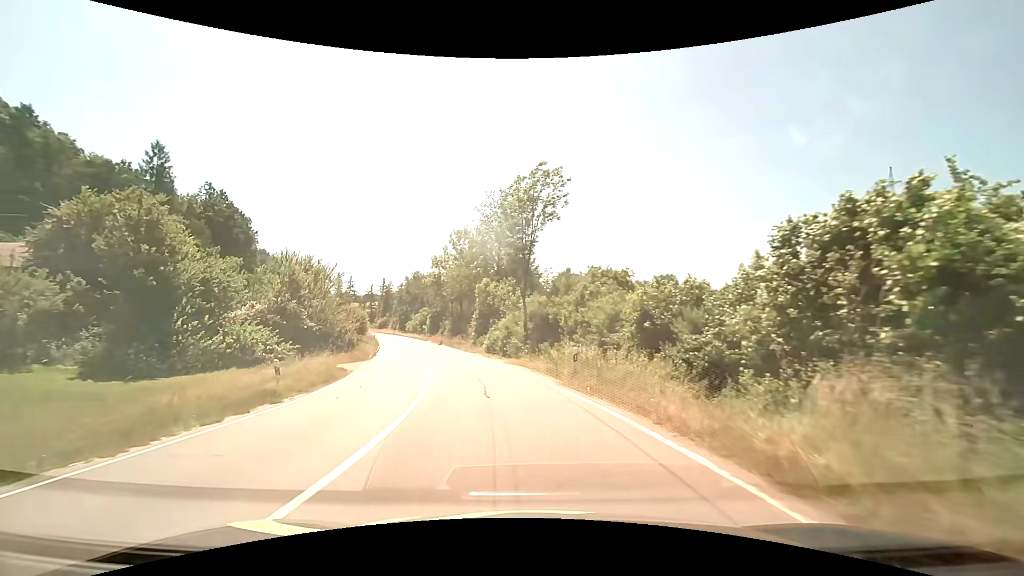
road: tertiary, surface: asphalt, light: Day
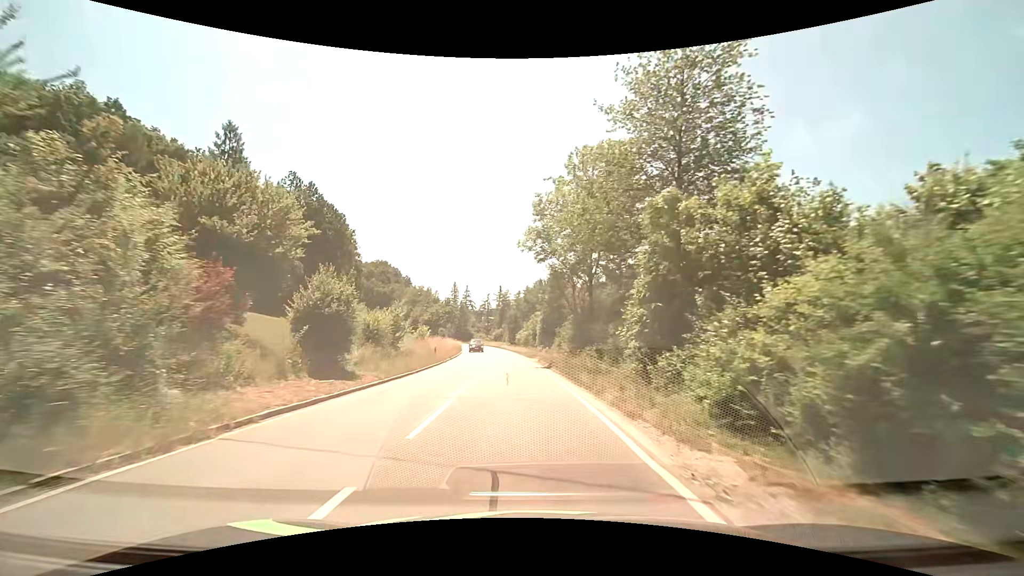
(-4.1, +29.7) m; -14°
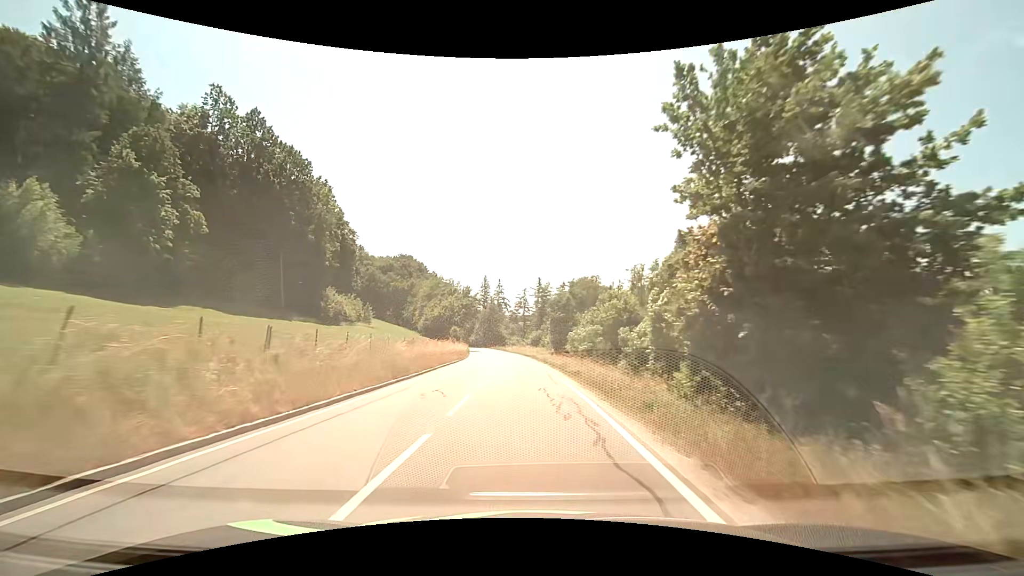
(-2.0, +40.6) m; -5°
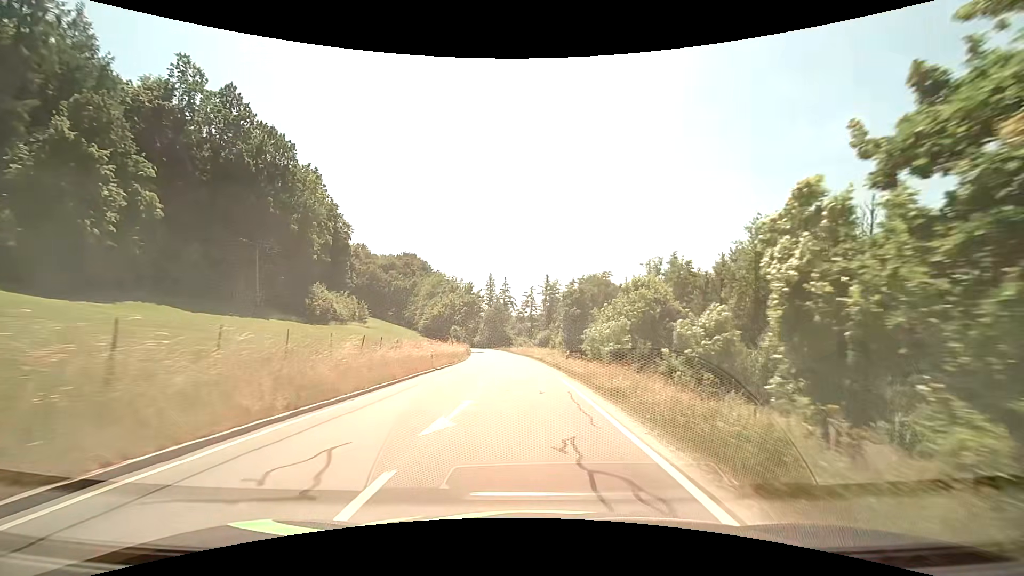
(-0.1, +8.4) m; -1°
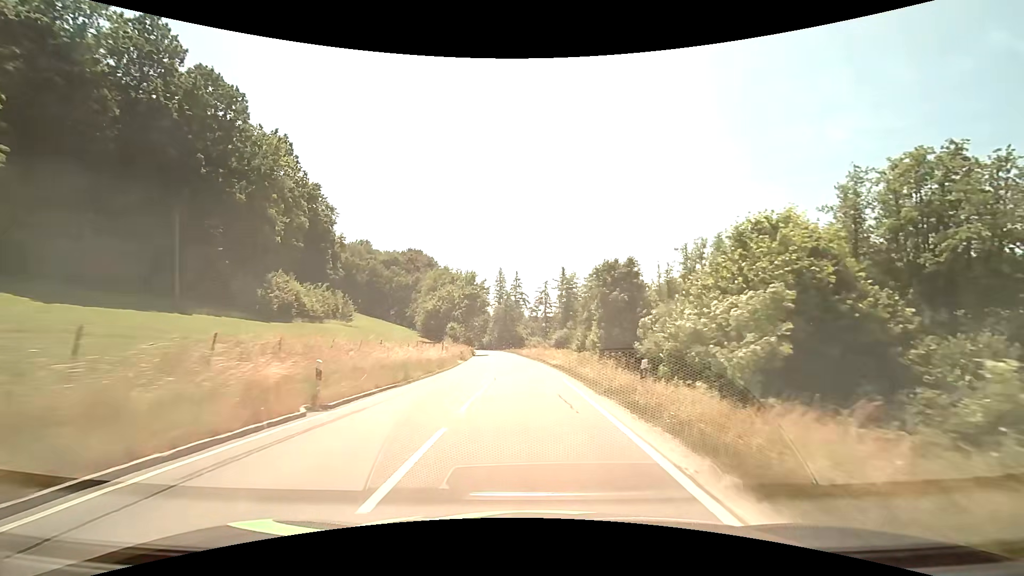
(-0.3, +17.0) m; -1°
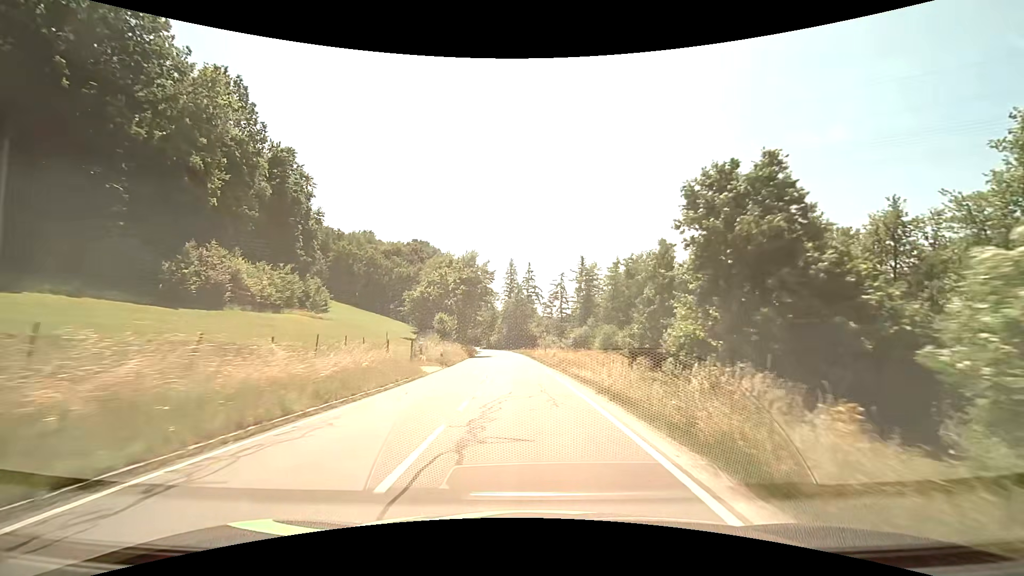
(-0.3, +17.3) m; -2°
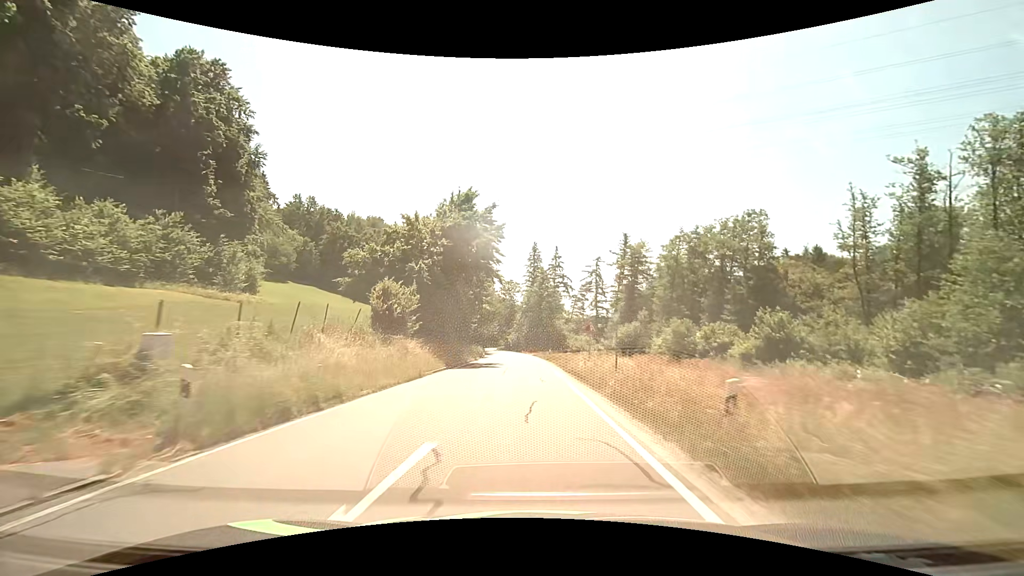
(-0.7, +26.8) m; -3°
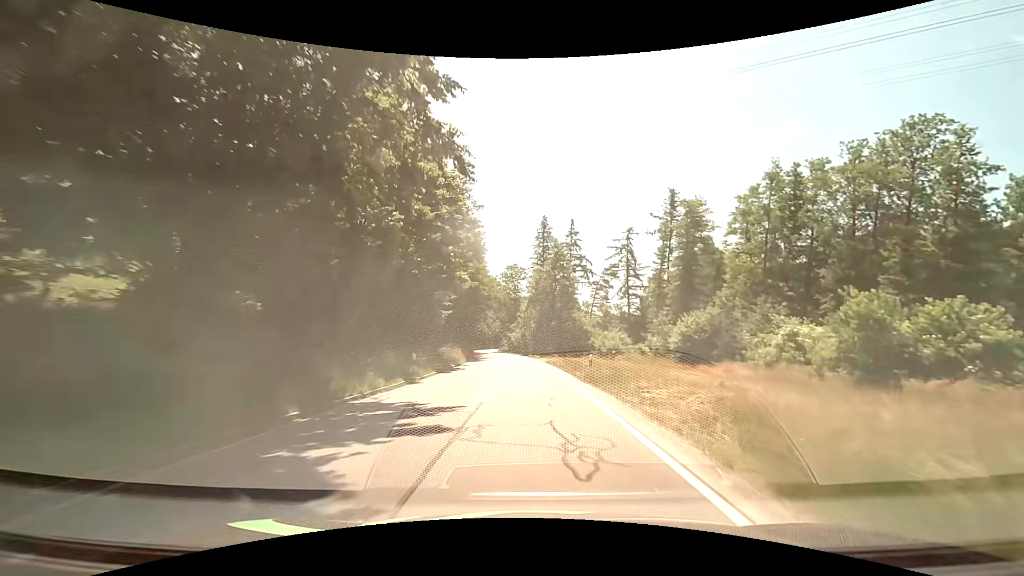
(-0.3, +27.6) m; -1°
(0, +10) (0, +20) (0, +30) (-1, +40) (-1, +50) (-2, +60) (-3, +70) (-5, +80) (-6, +90) (-7, +100) m
